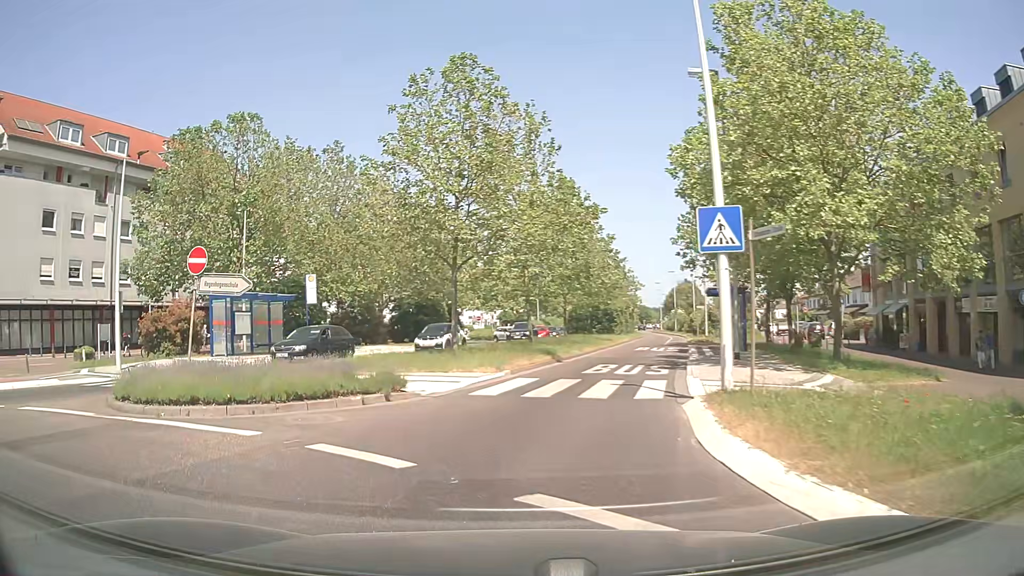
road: secondary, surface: asphalt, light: Day
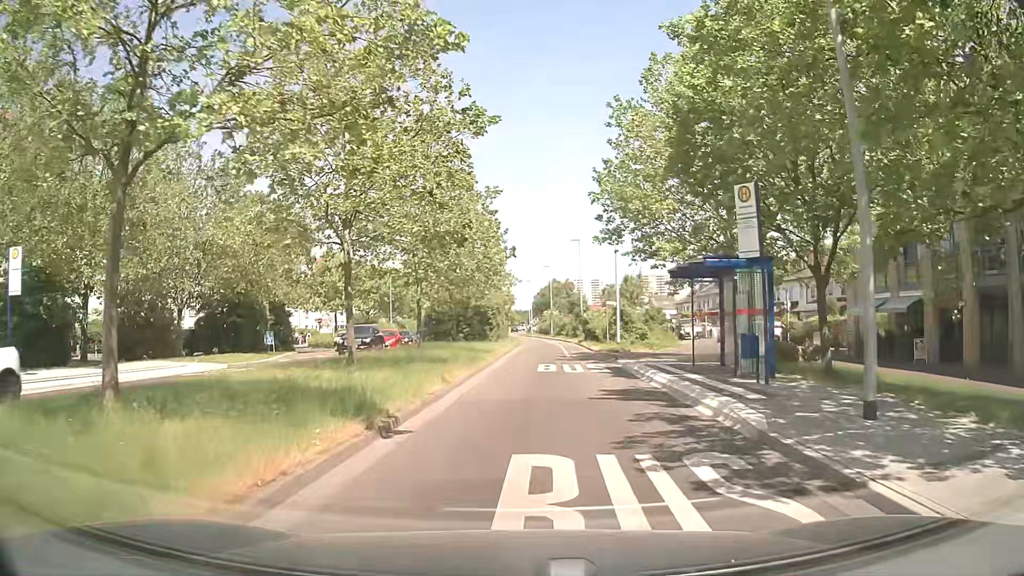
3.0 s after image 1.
(+0.6, +15.4) m; +11°
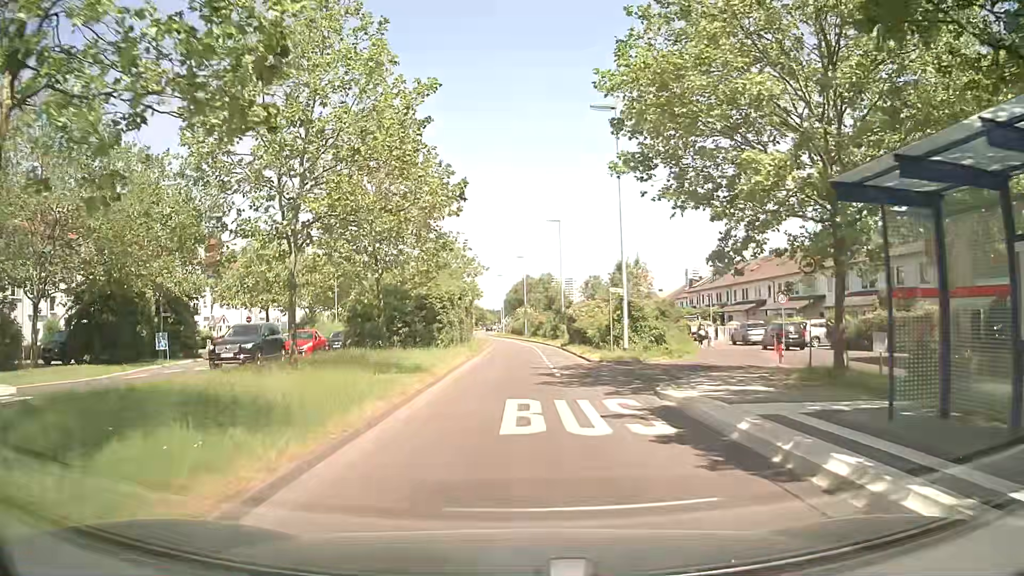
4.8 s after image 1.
(+0.4, +12.6) m; +2°
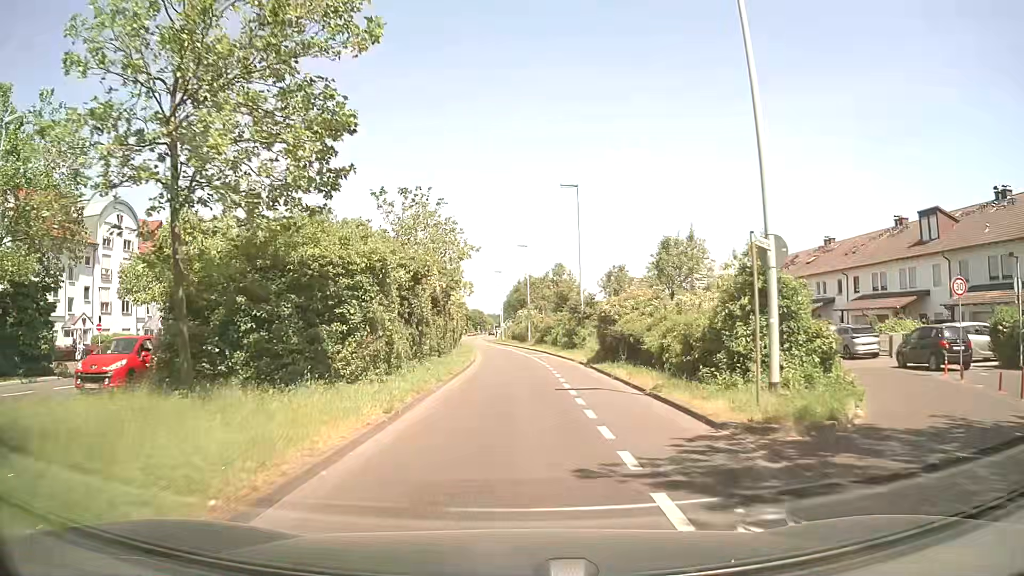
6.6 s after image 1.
(0.0, +15.9) m; 0°
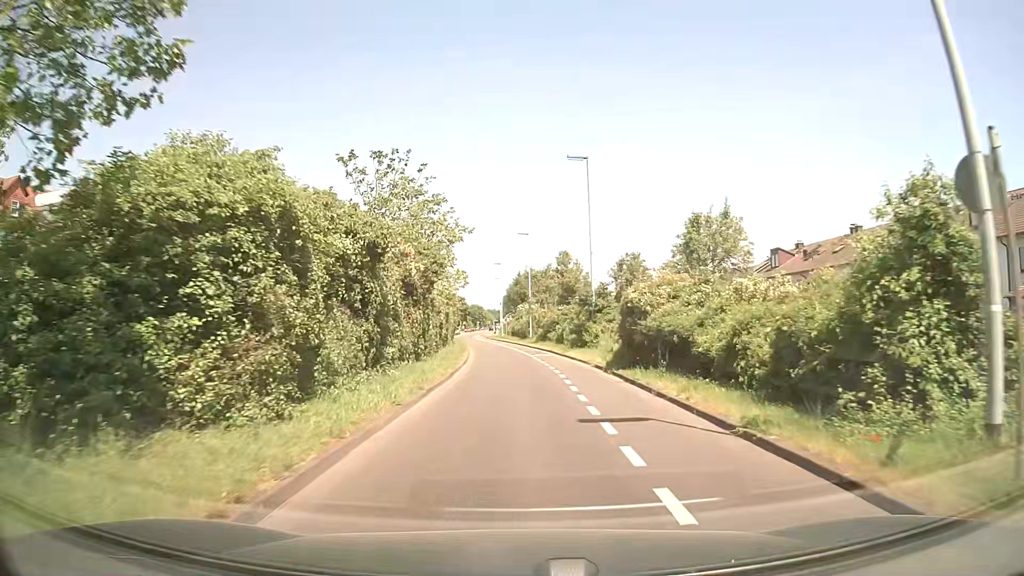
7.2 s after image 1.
(0.0, +6.0) m; 0°
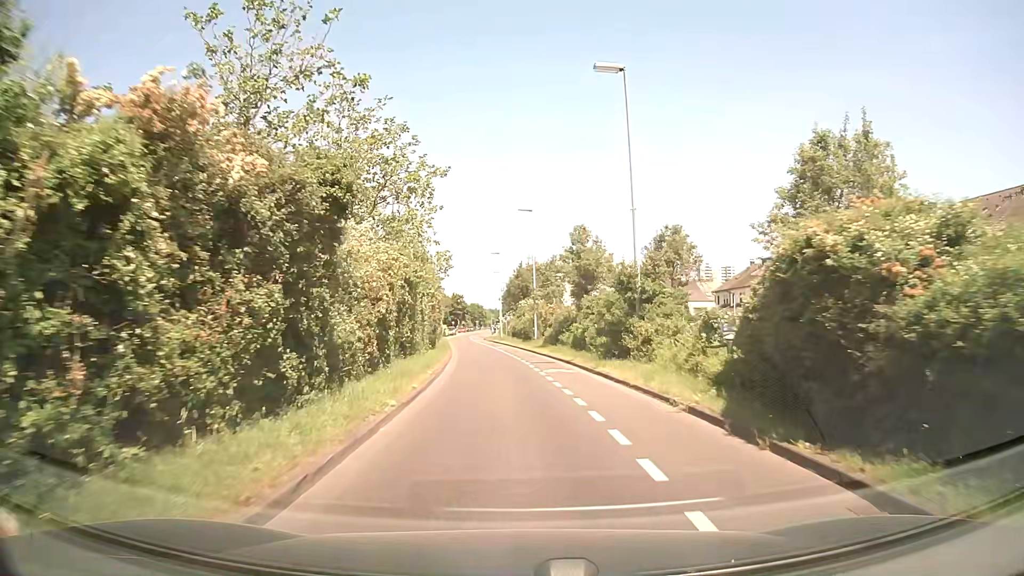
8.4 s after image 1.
(-0.1, +12.8) m; -1°
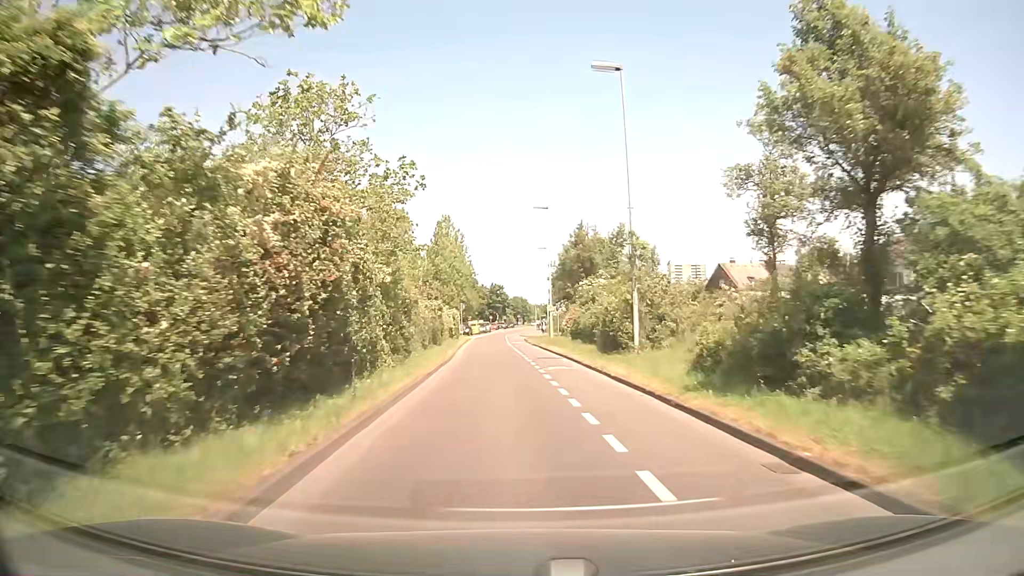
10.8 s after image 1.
(-0.9, +28.8) m; -4°
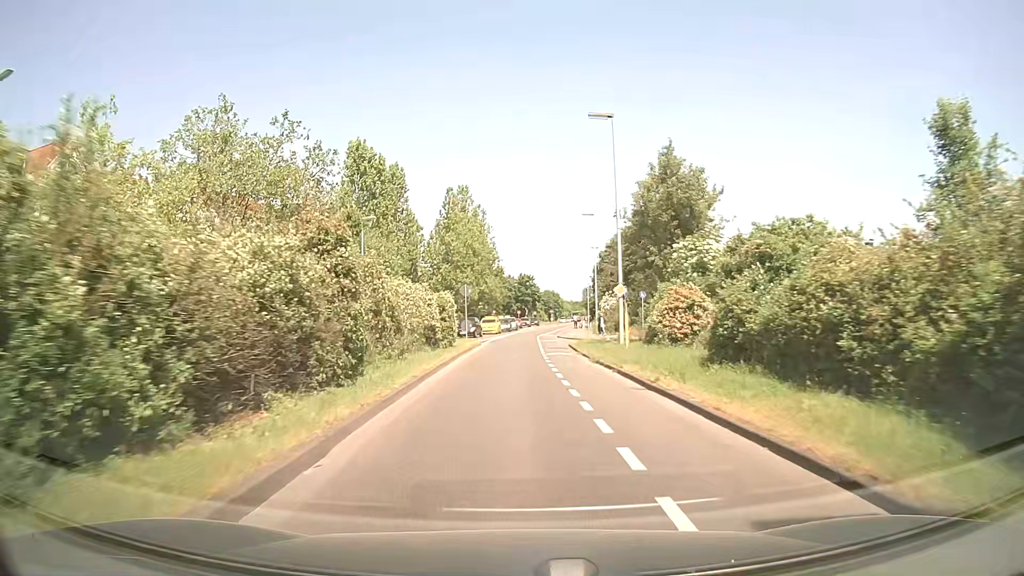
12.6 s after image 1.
(-0.5, +22.9) m; -3°
(0, +10) (0, +20) (0, +30) (0, +40) (0, +50) (+1, +60) (+2, +70) (+3, +80) (+4, +90) (+5, +100) m
